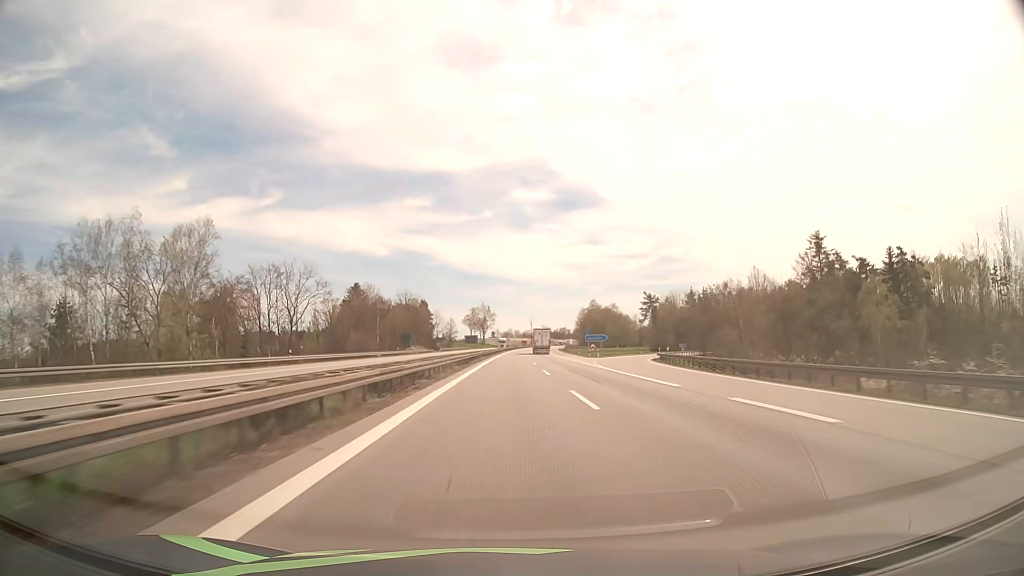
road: motorway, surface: asphalt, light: Day
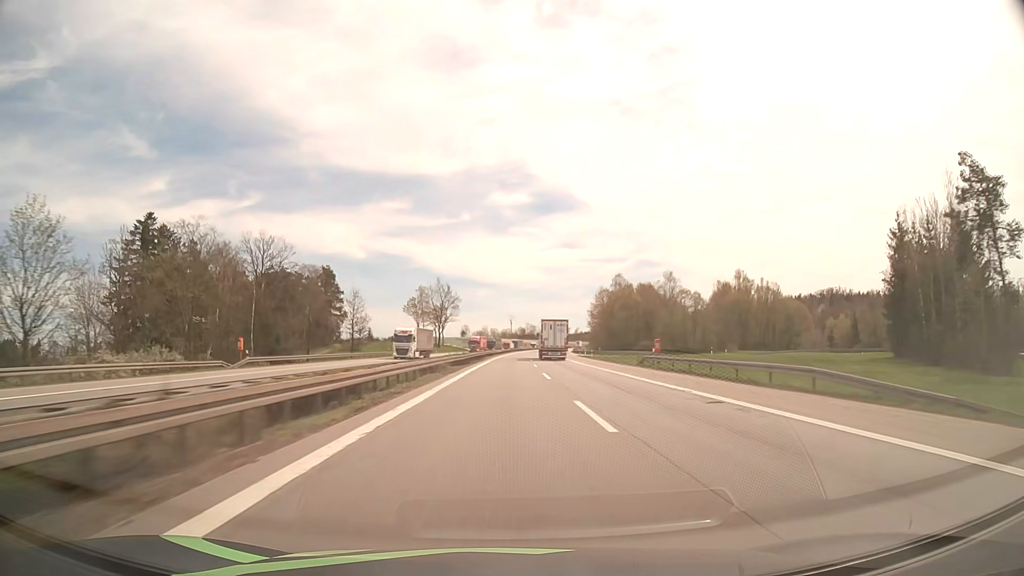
(+2.0, +111.1) m; +2°
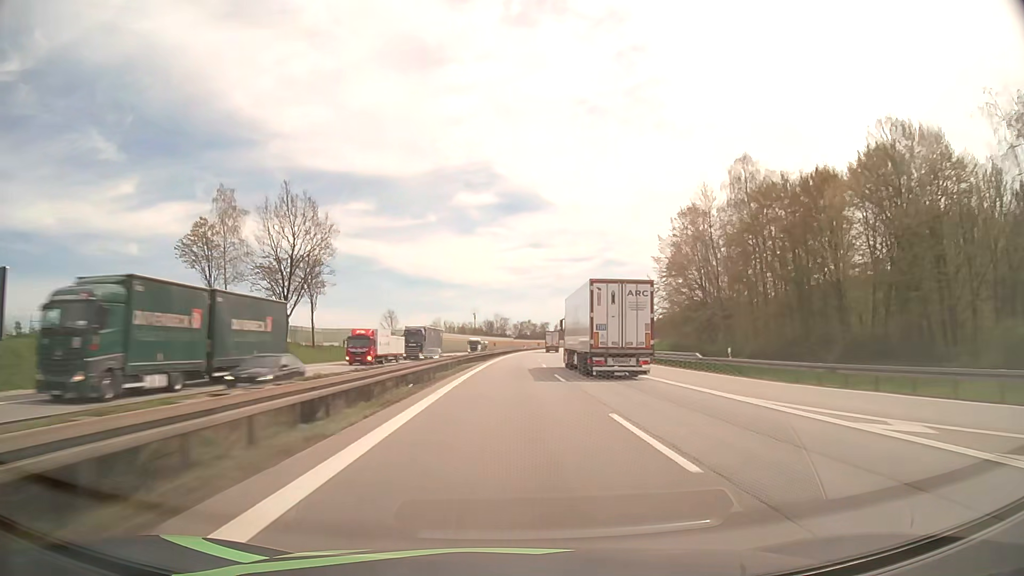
(+2.2, +110.6) m; +3°
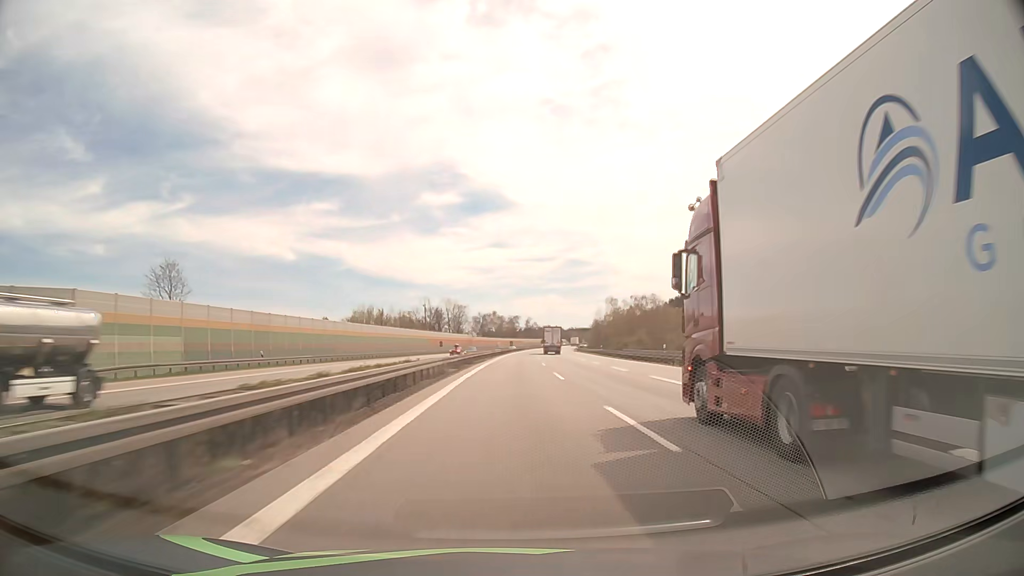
(+2.3, +88.1) m; +3°
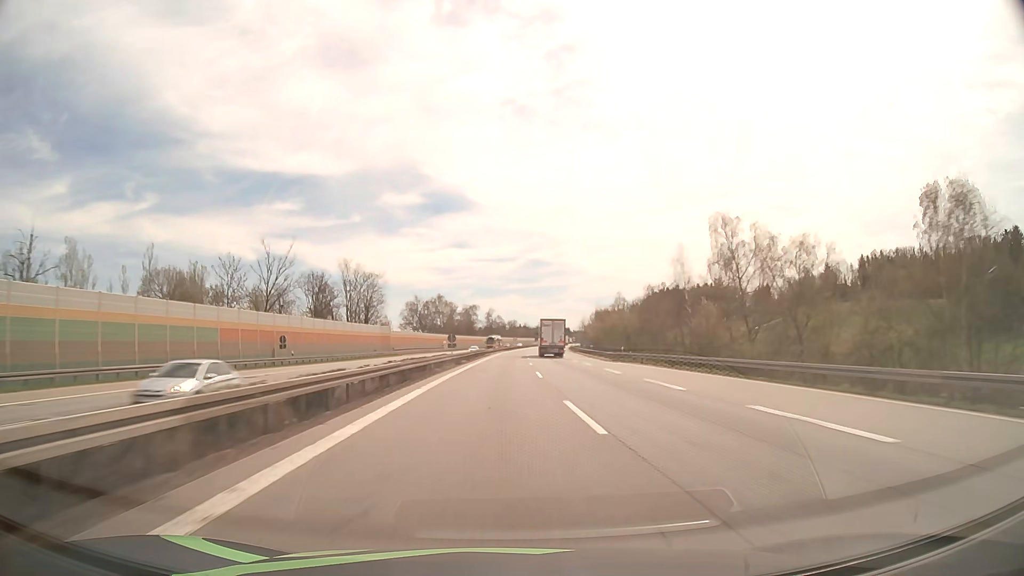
(+2.6, +87.6) m; +3°
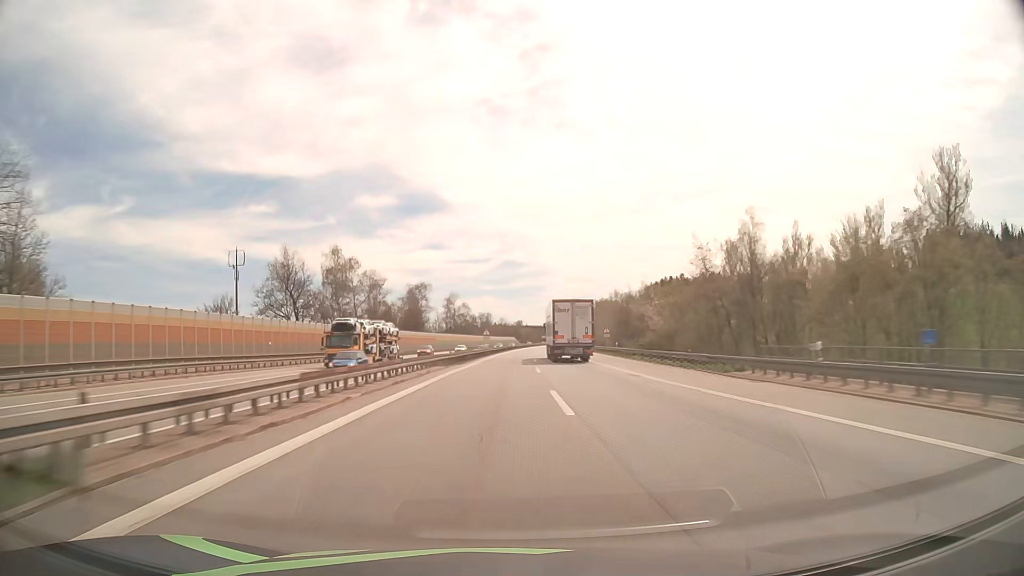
(+1.7, +87.1) m; +2°
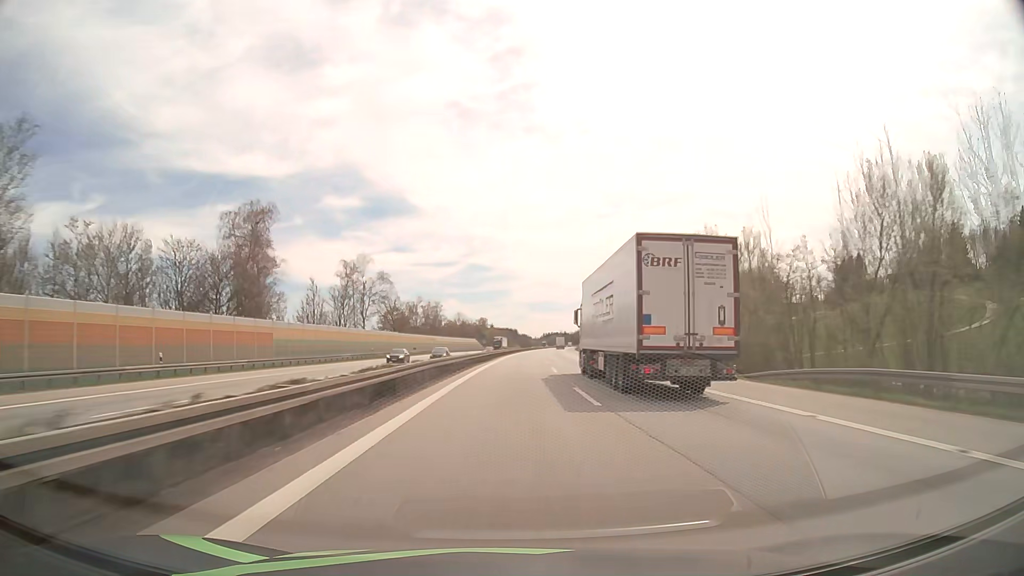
(+1.9, +86.7) m; +3°
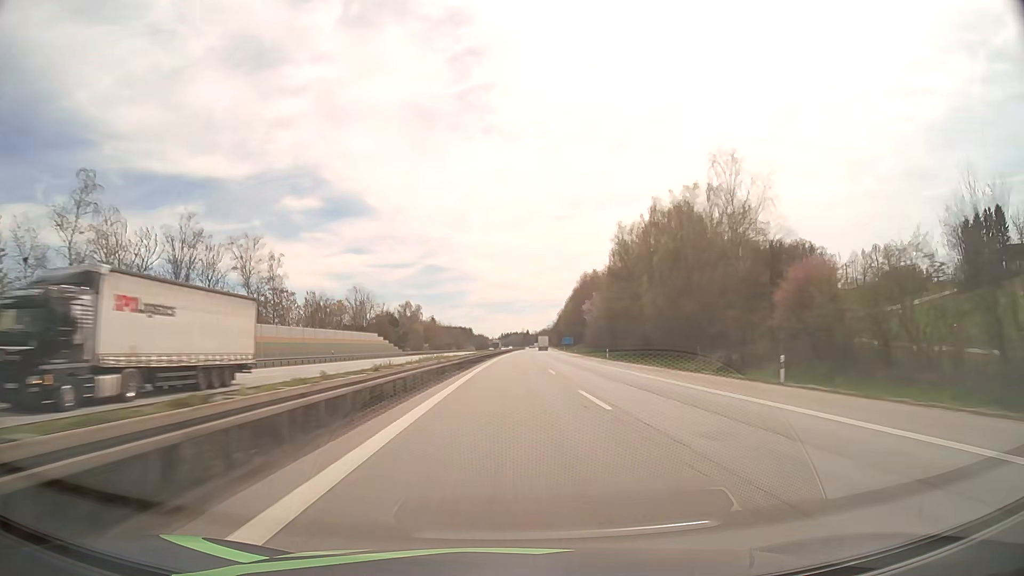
(+4.0, +108.2) m; +4°
(0, +10) (0, +20) (0, +30) (0, +40) (+1, +50) (+1, +60) (+1, +70) (+1, +80) (+2, +90) (+2, +100) m
